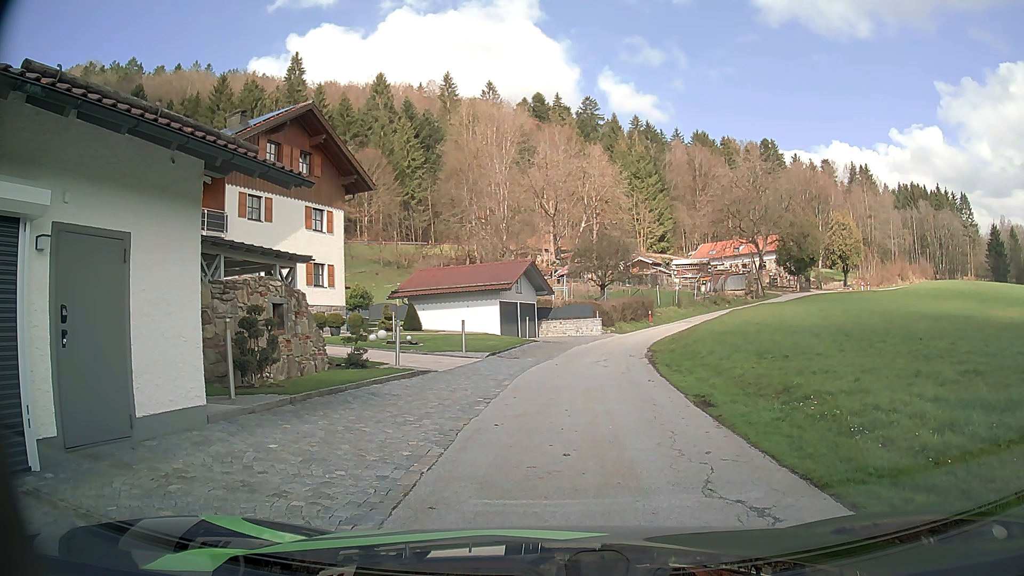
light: Day
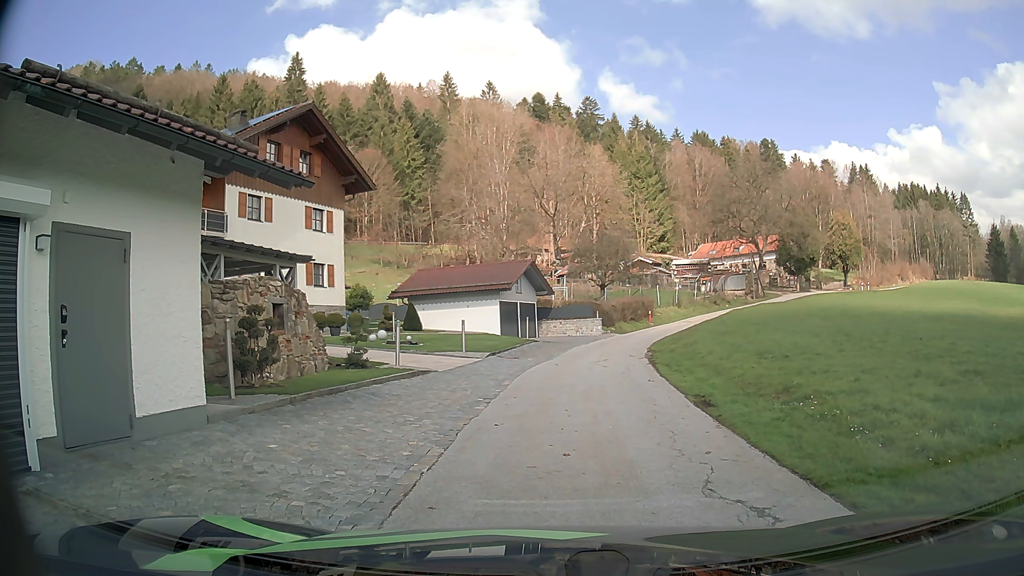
(0.0, 0.0) m; 0°
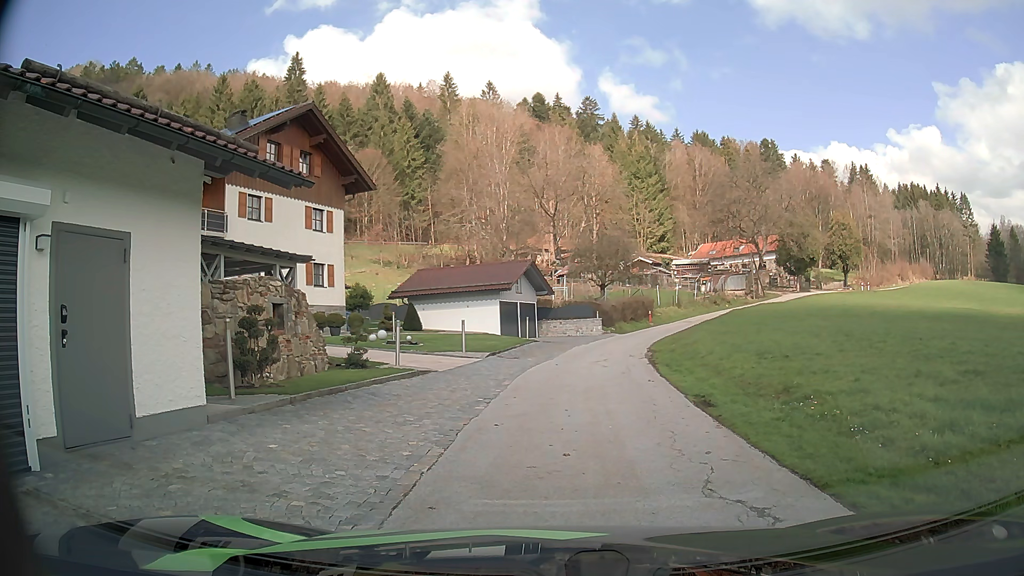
(0.0, 0.0) m; 0°
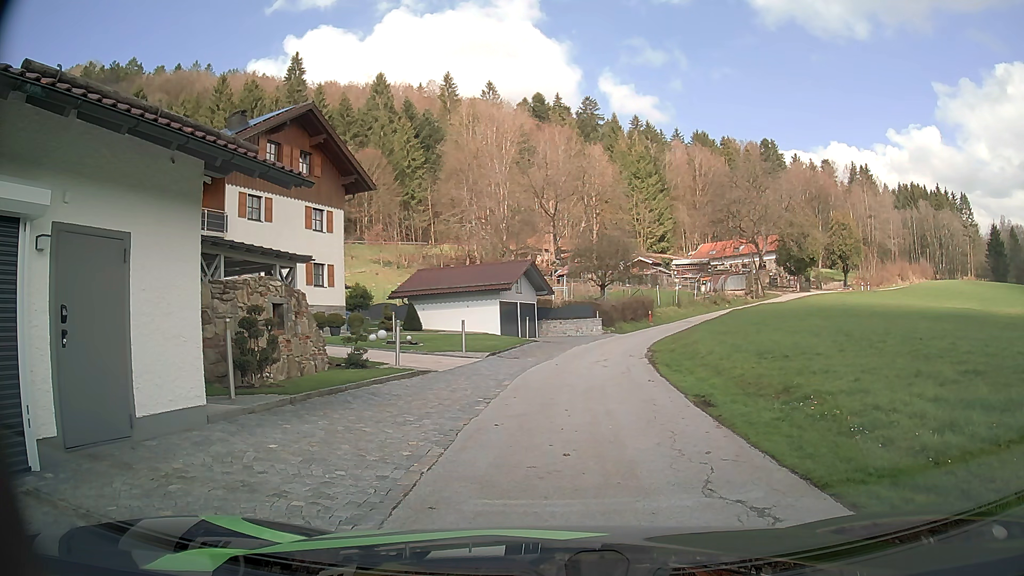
(0.0, 0.0) m; 0°
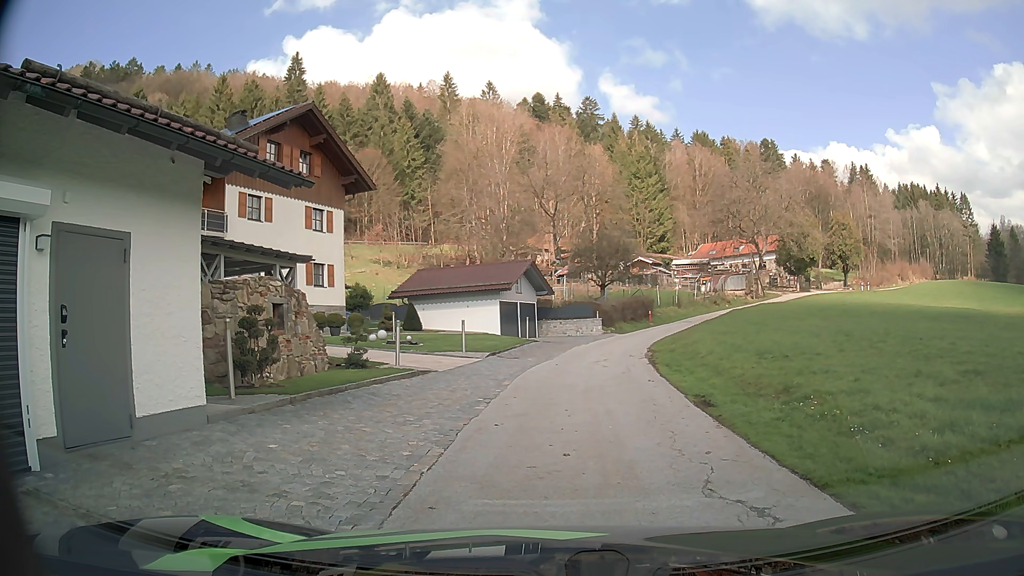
(0.0, 0.0) m; 0°
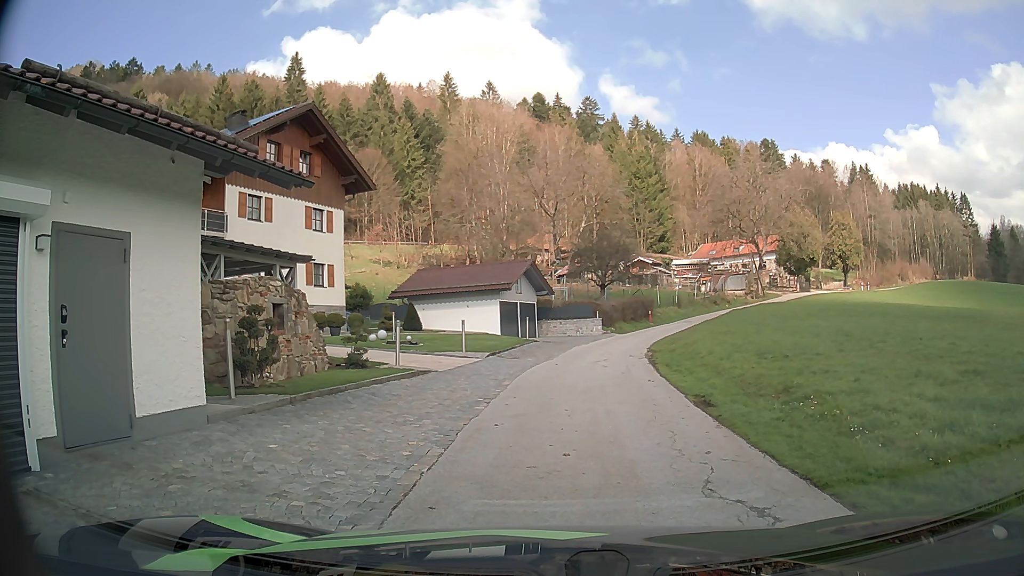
(0.0, 0.0) m; 0°
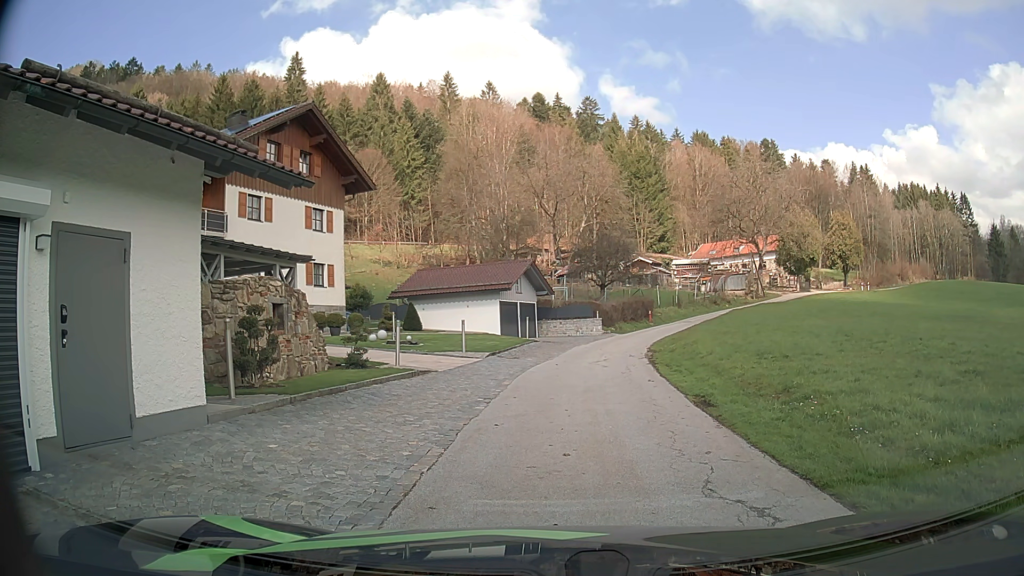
(0.0, 0.0) m; 0°
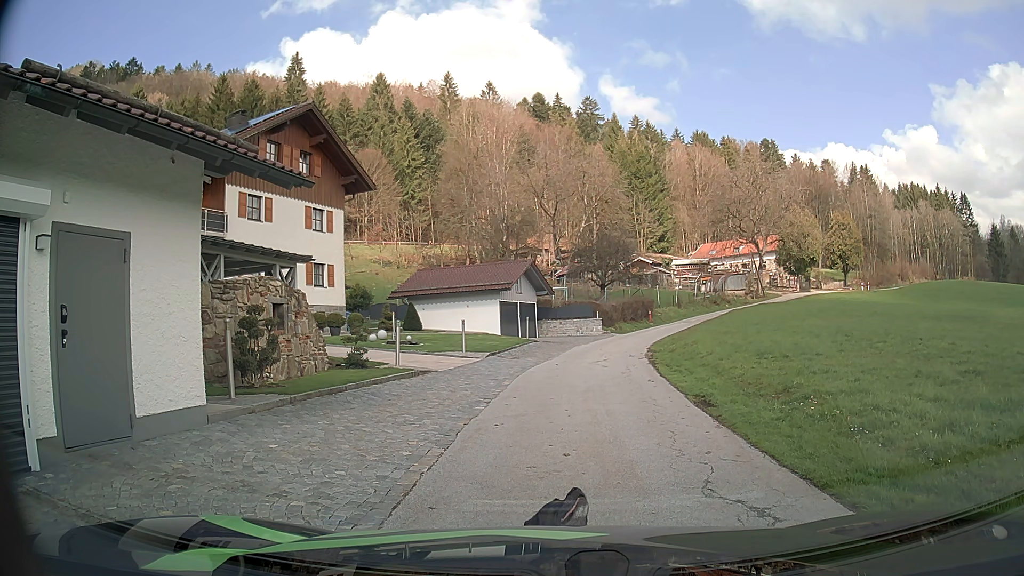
(0.0, 0.0) m; 0°
